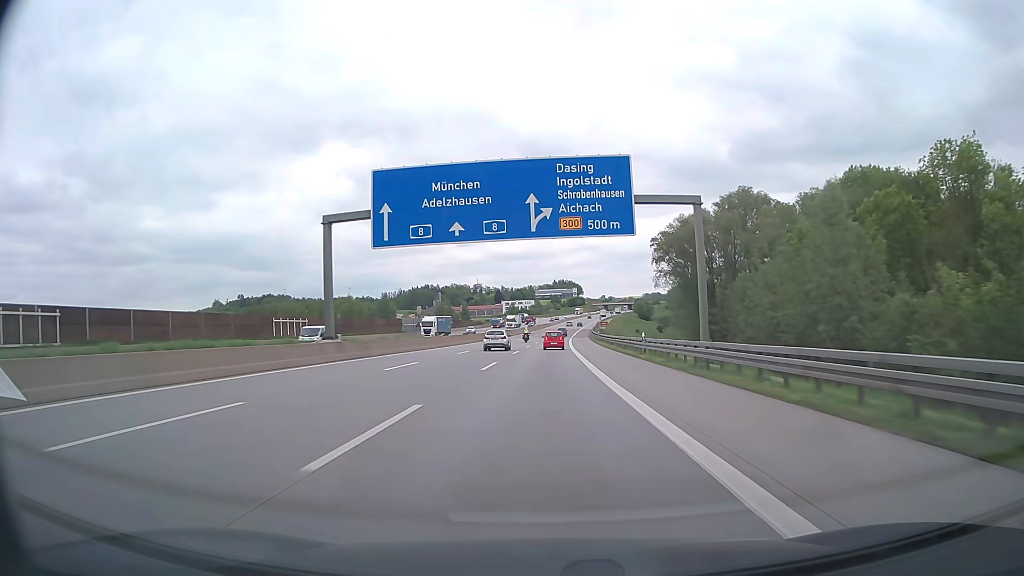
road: motorway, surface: asphalt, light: Day
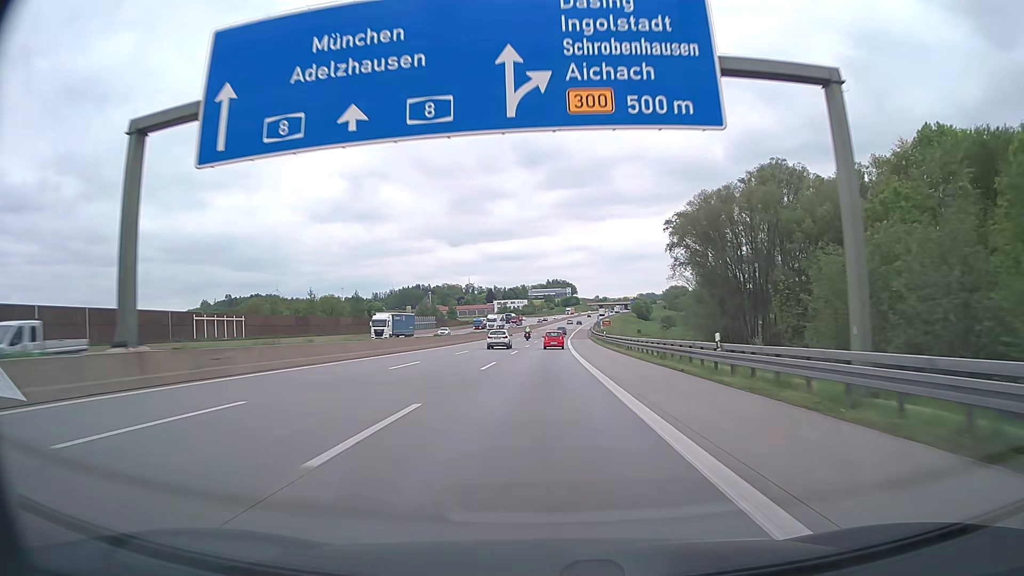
(+0.1, +17.7) m; +1°
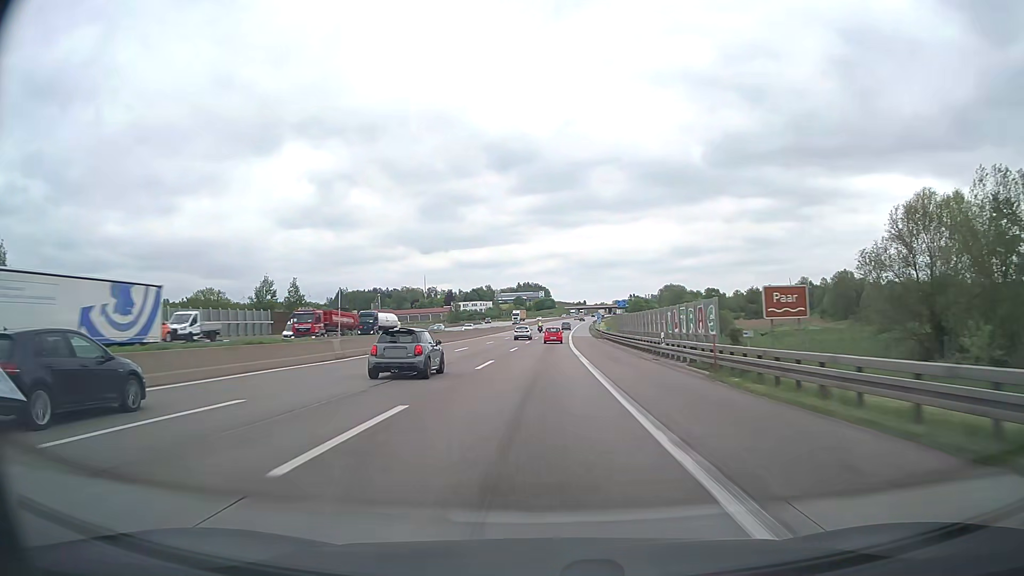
(+1.9, +89.3) m; +2°
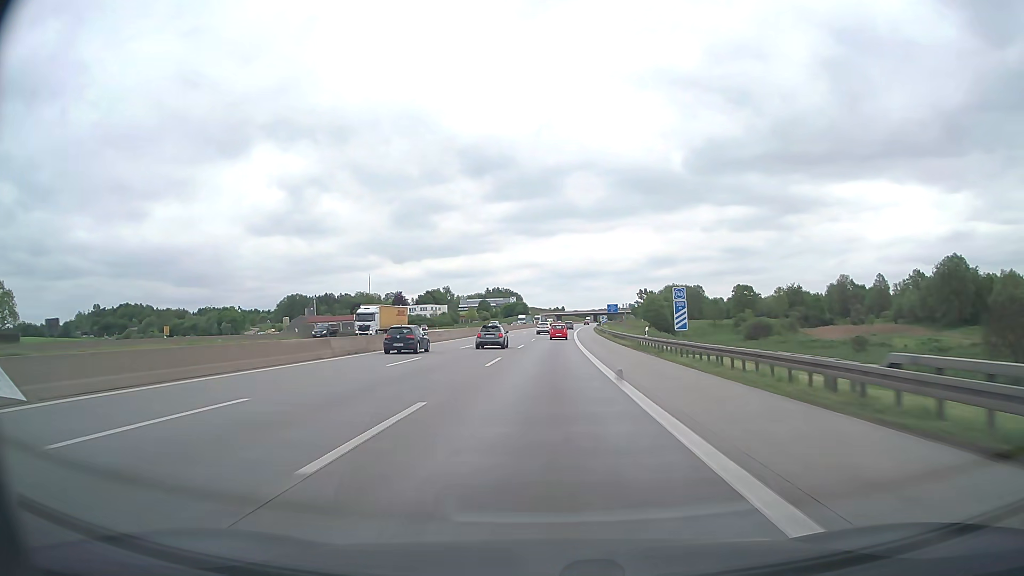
(+1.7, +90.1) m; +2°
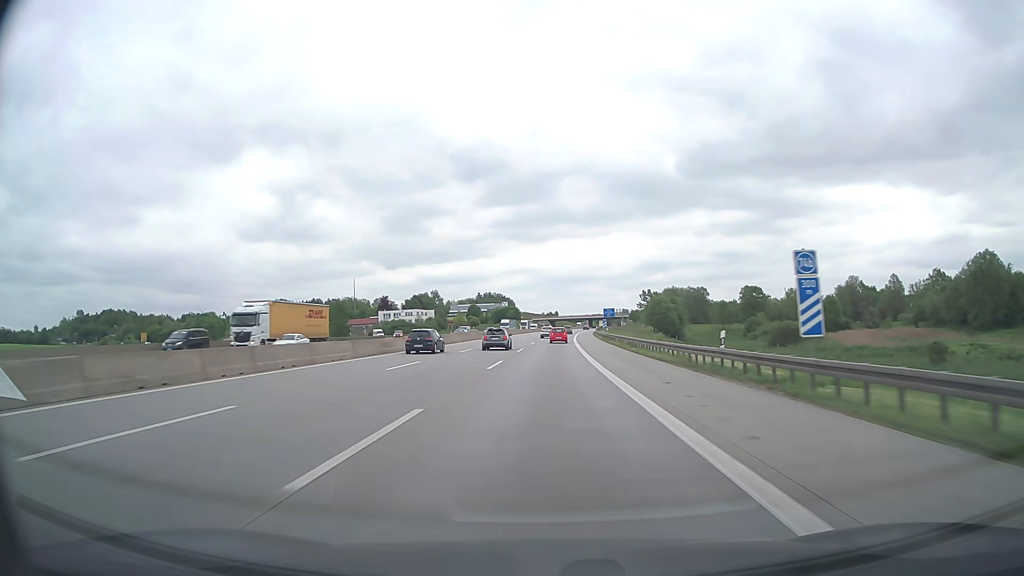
(+0.1, +18.1) m; +1°
(0, +10) (0, +20) (0, +30) (0, +40) (+1, +50) (+1, +60) (+1, +70) (+2, +80) (+2, +90) (+3, +100) m
